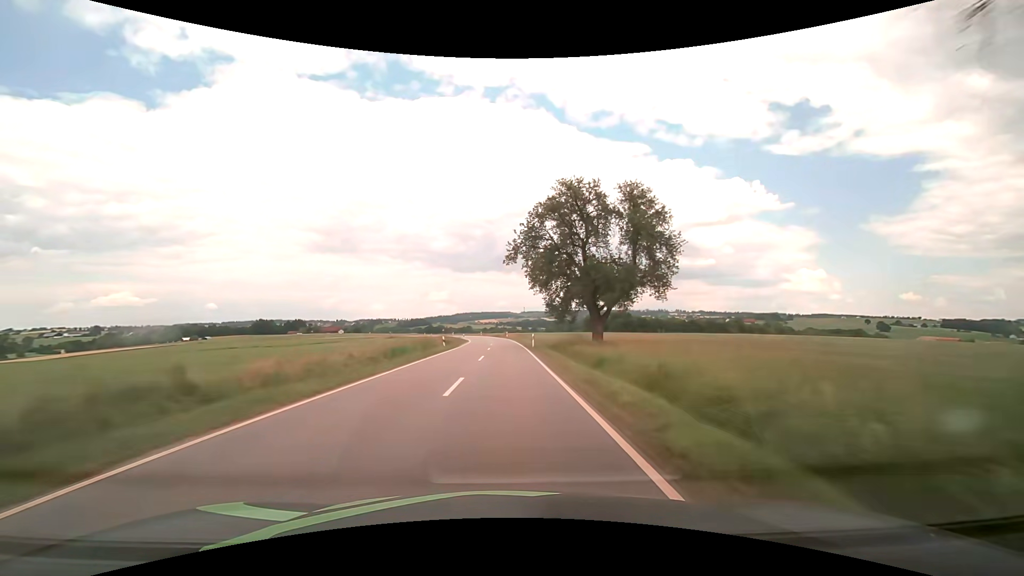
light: Day
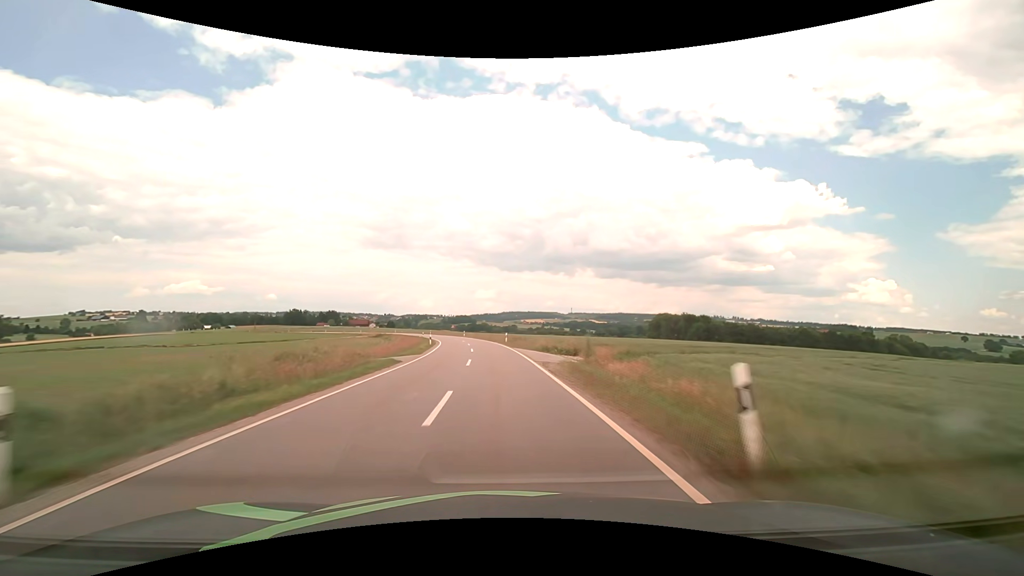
(-1.9, +76.4) m; -5°
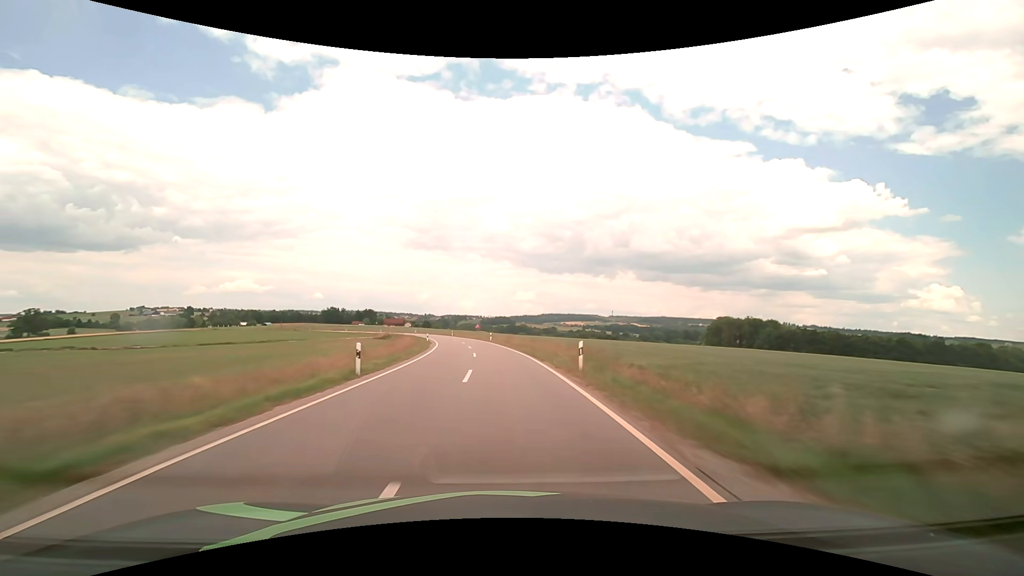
(-1.2, +31.0) m; -5°
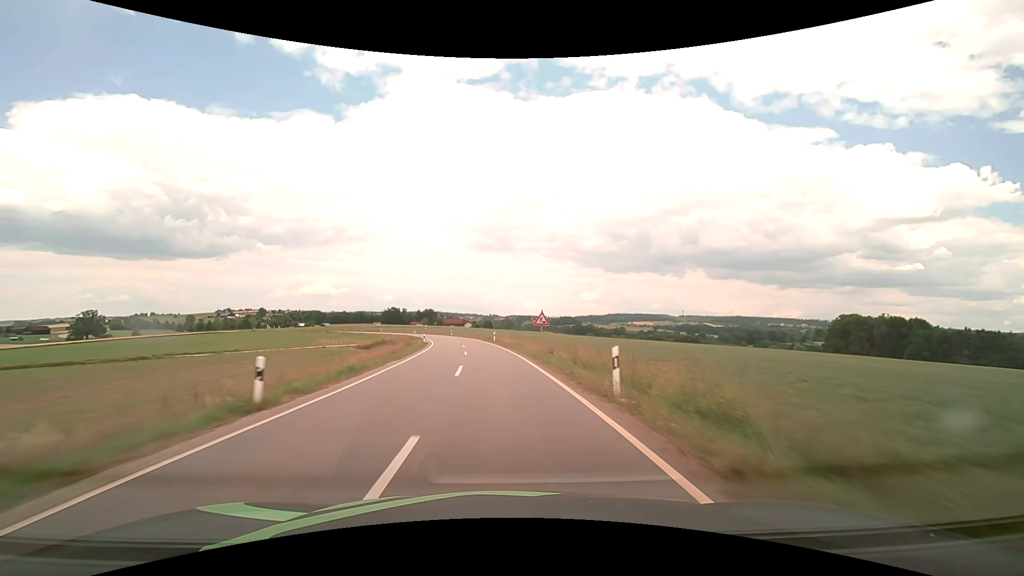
(-2.7, +46.7) m; -7°
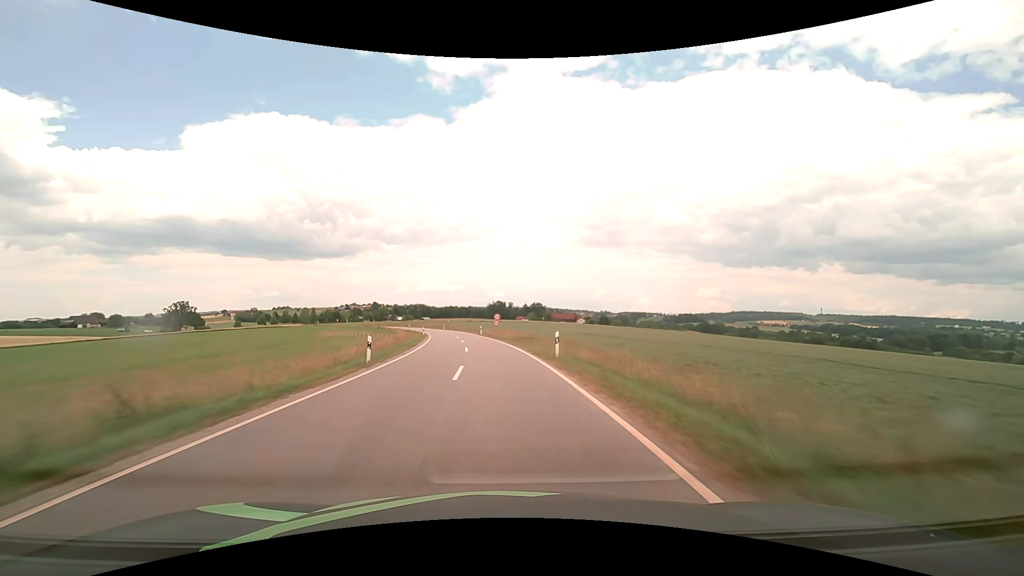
(-8.3, +74.5) m; -13°
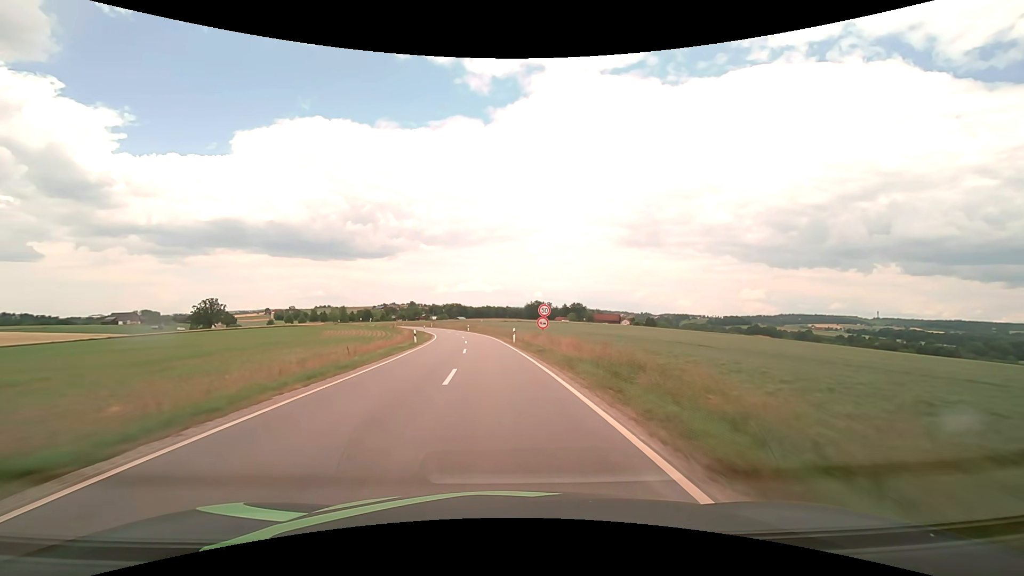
(-1.0, +24.8) m; -5°
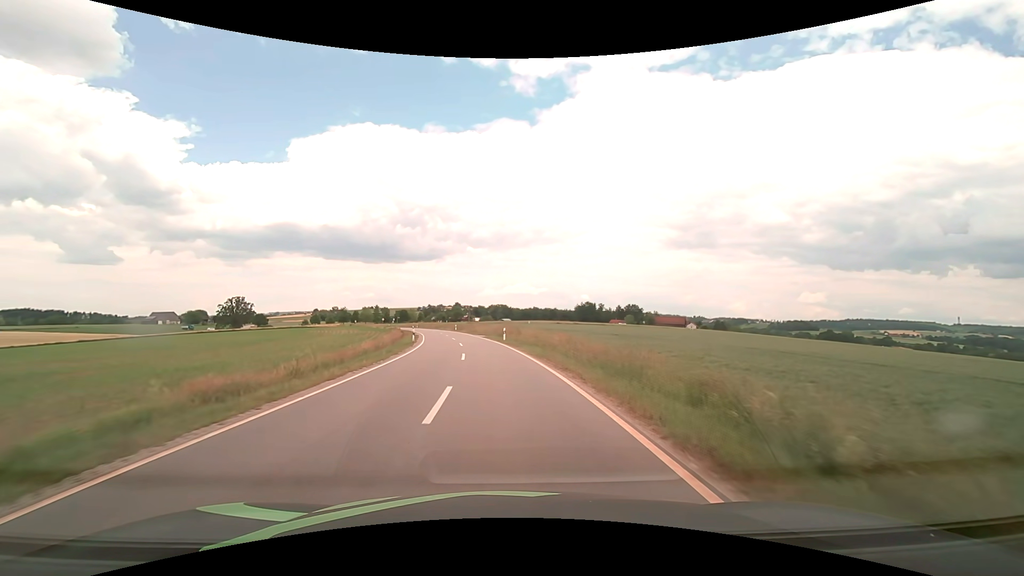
(-2.3, +39.9) m; -6°
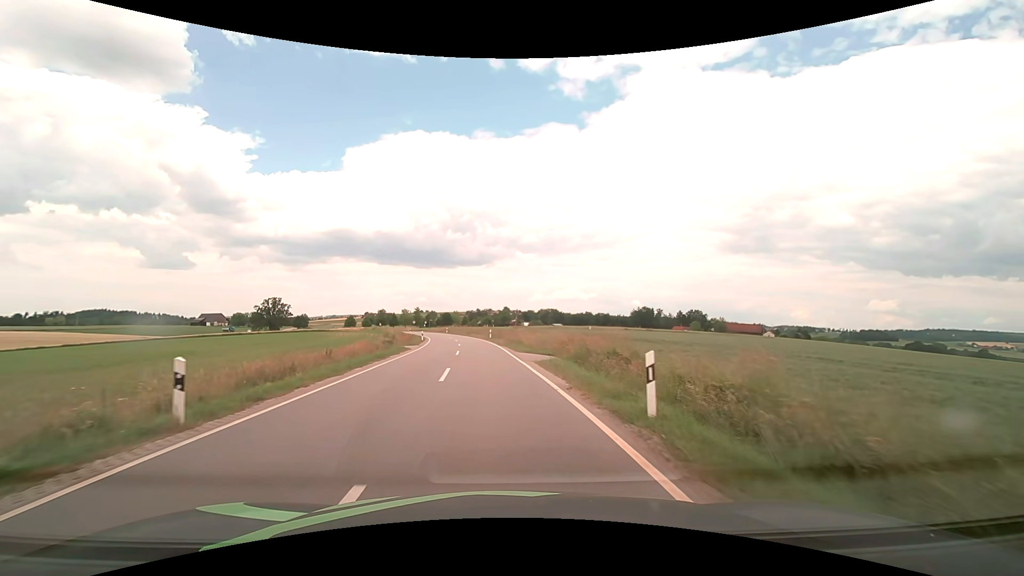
(-1.4, +30.3) m; -6°
(0, +10) (-1, +20) (-2, +30) (-3, +40) (-4, +50) (-5, +60) (-7, +70) (-9, +79) (-12, +89) (-14, +99) m
